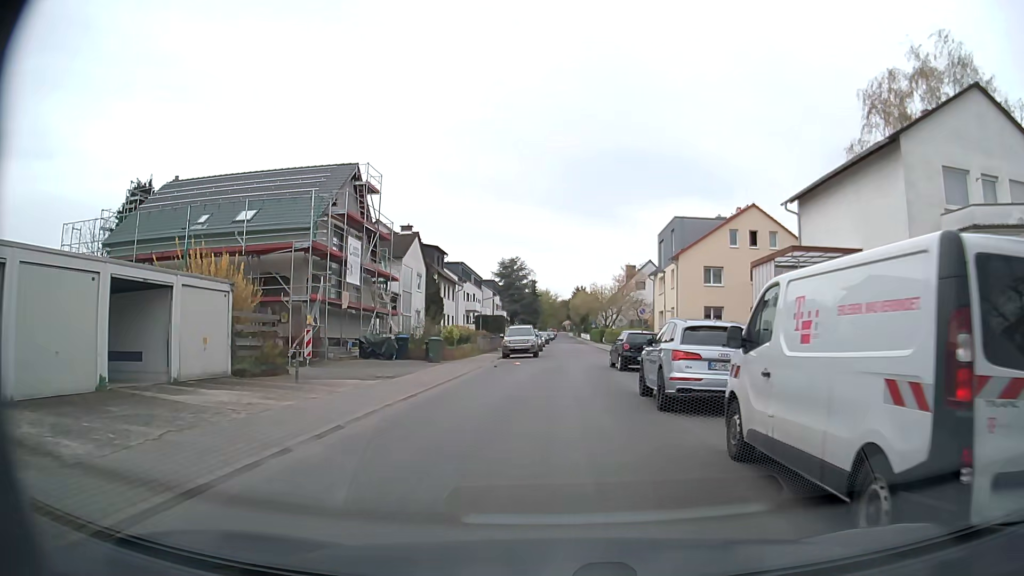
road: residential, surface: asphalt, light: Day
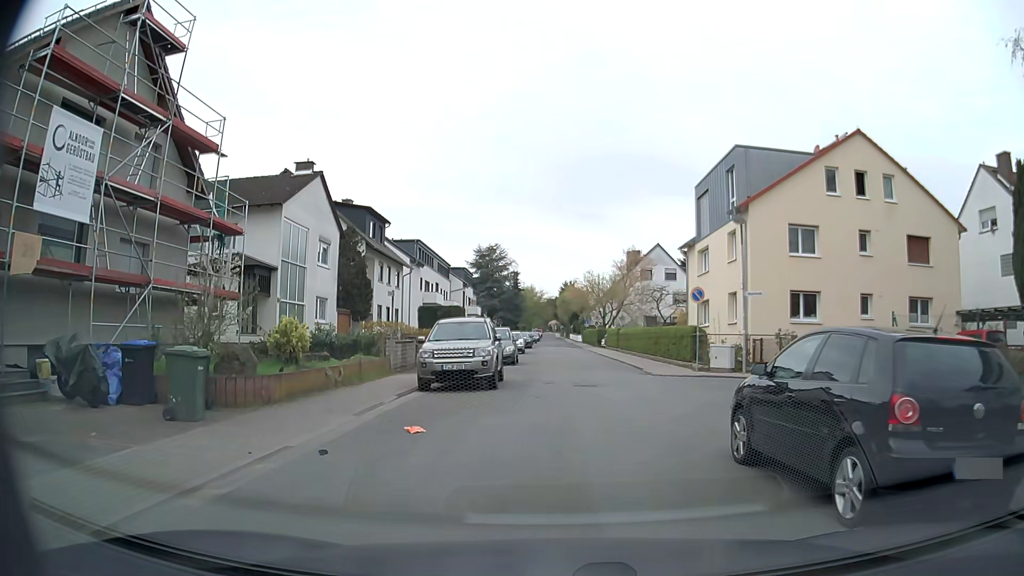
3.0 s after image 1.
(+0.1, +19.6) m; +1°
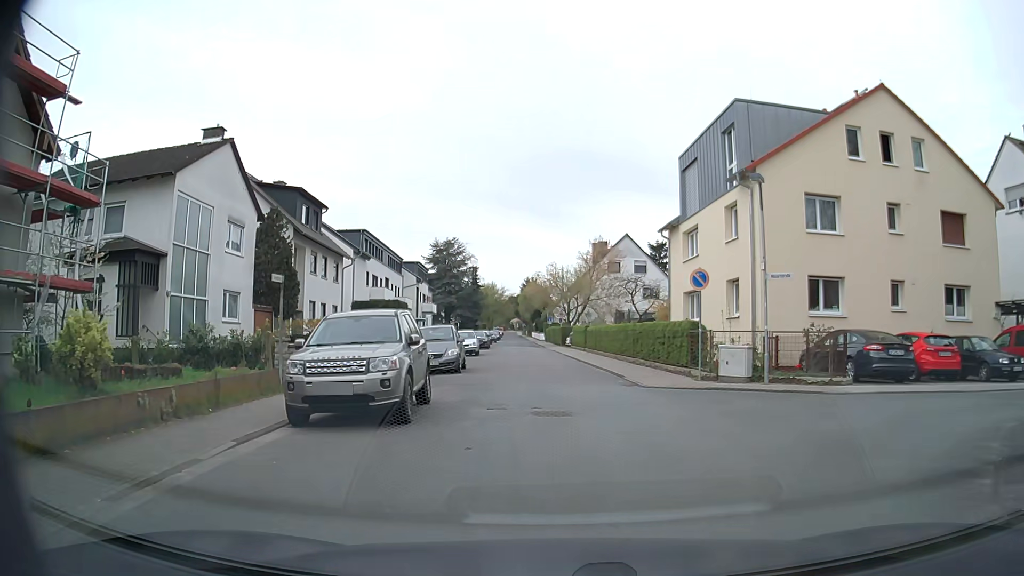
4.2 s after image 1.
(+0.1, +5.9) m; +5°
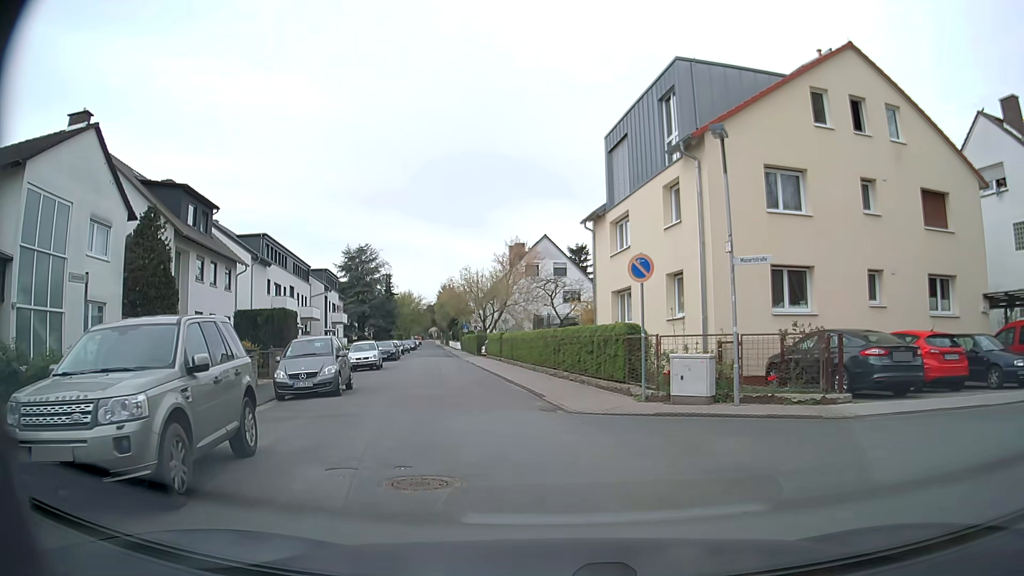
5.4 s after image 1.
(+0.2, +4.3) m; +4°
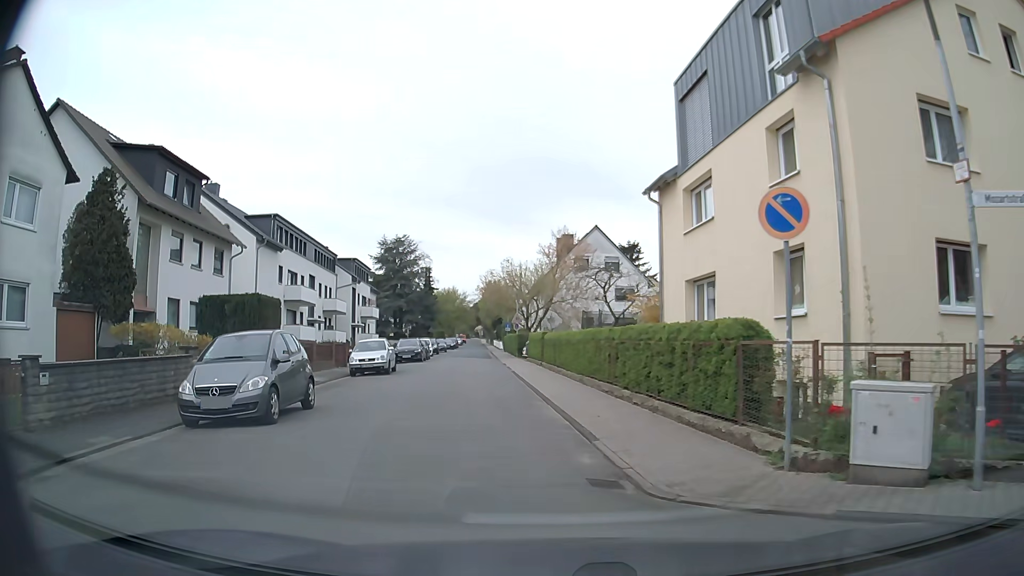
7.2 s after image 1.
(+0.2, +6.9) m; -2°
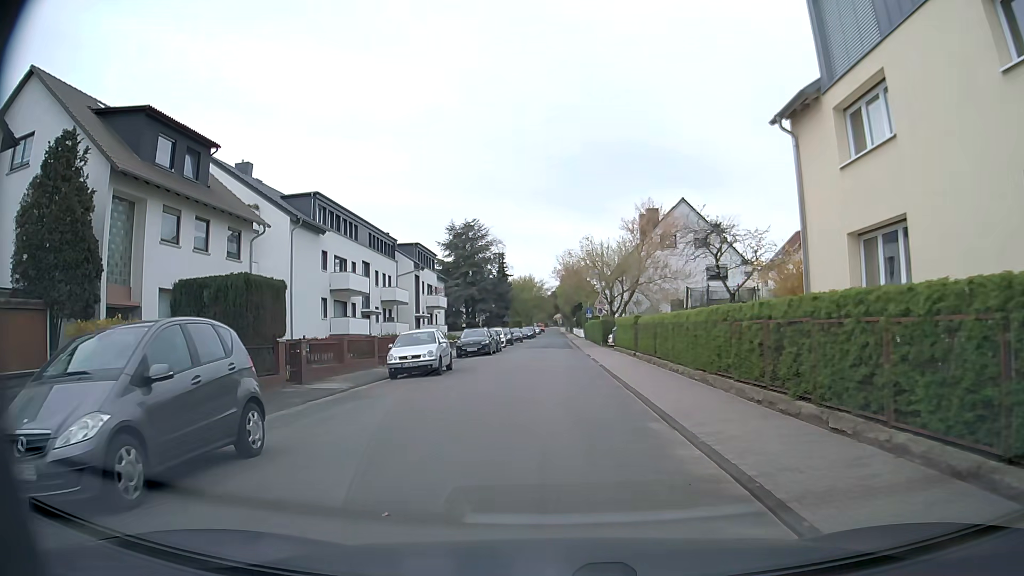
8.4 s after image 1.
(-0.5, +6.6) m; -7°
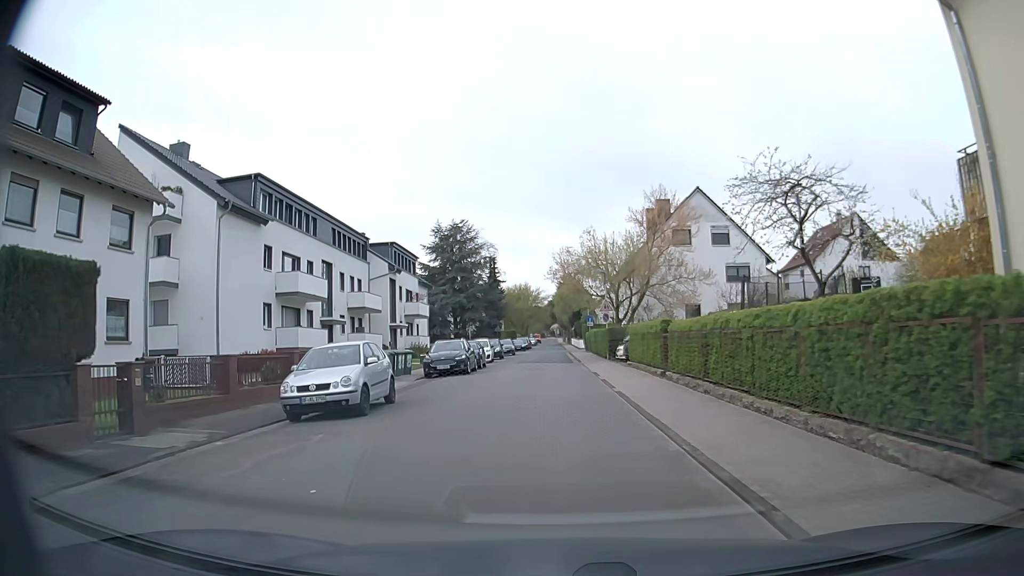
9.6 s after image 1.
(+0.1, +8.3) m; -1°
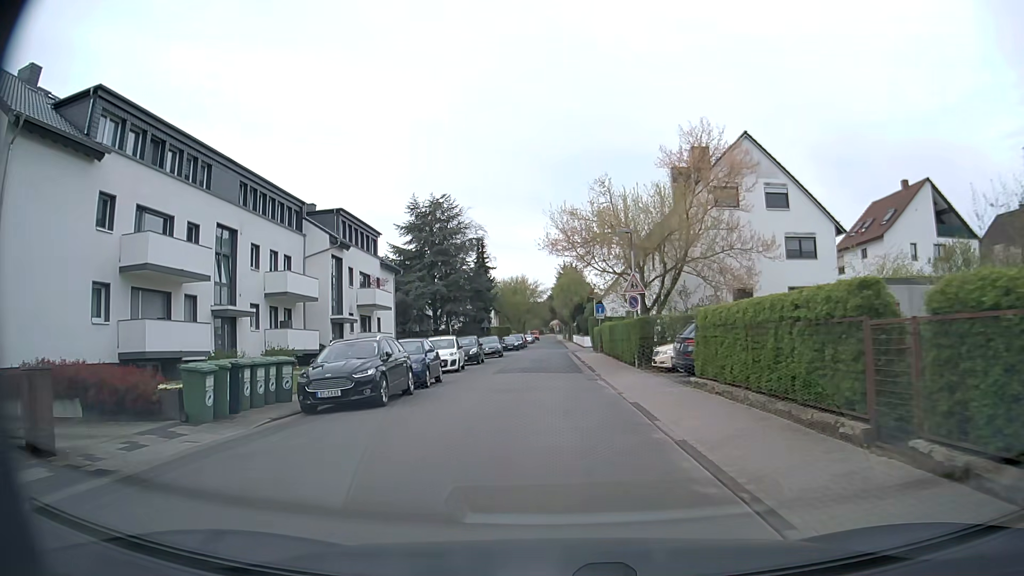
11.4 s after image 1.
(+0.3, +13.8) m; +1°
